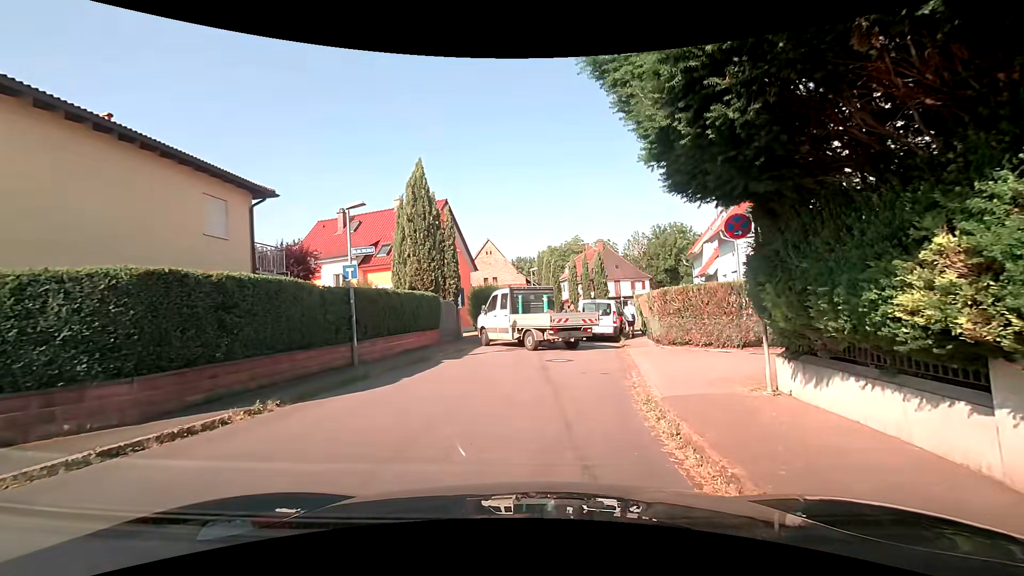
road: residential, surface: asphalt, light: Day
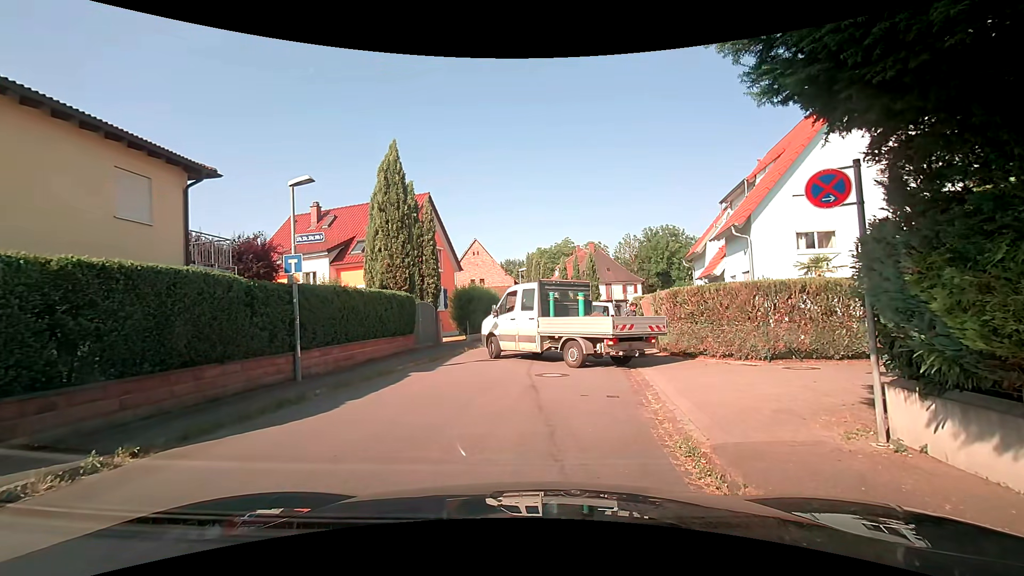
(+0.2, +2.5) m; +4°
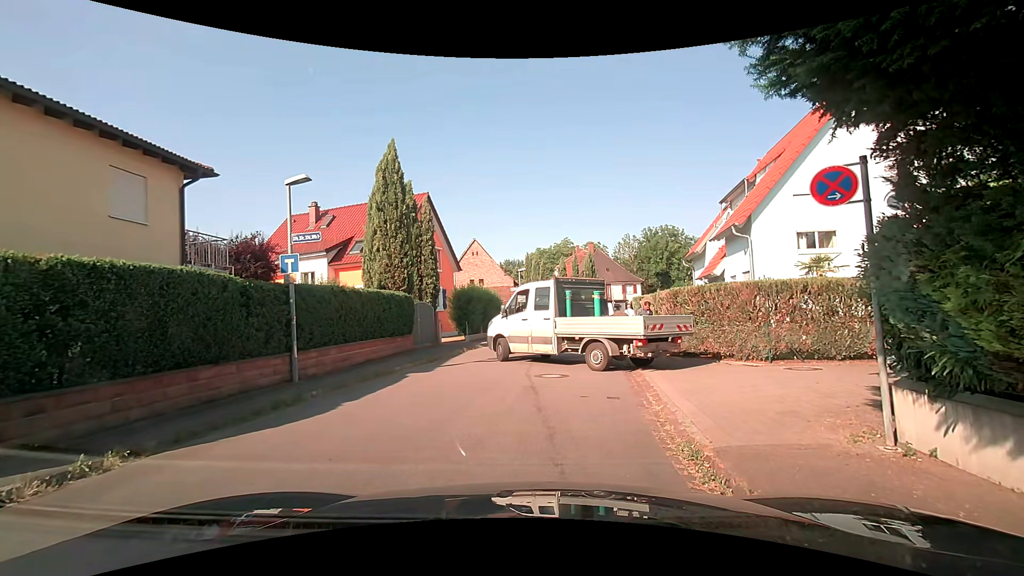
(0.0, +0.1) m; 0°
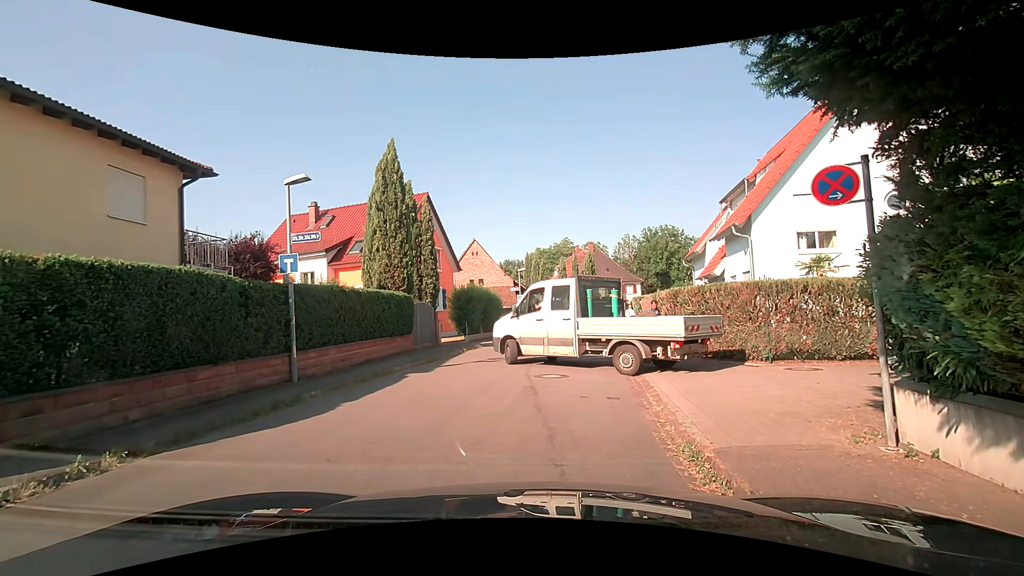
(0.0, +0.1) m; 0°
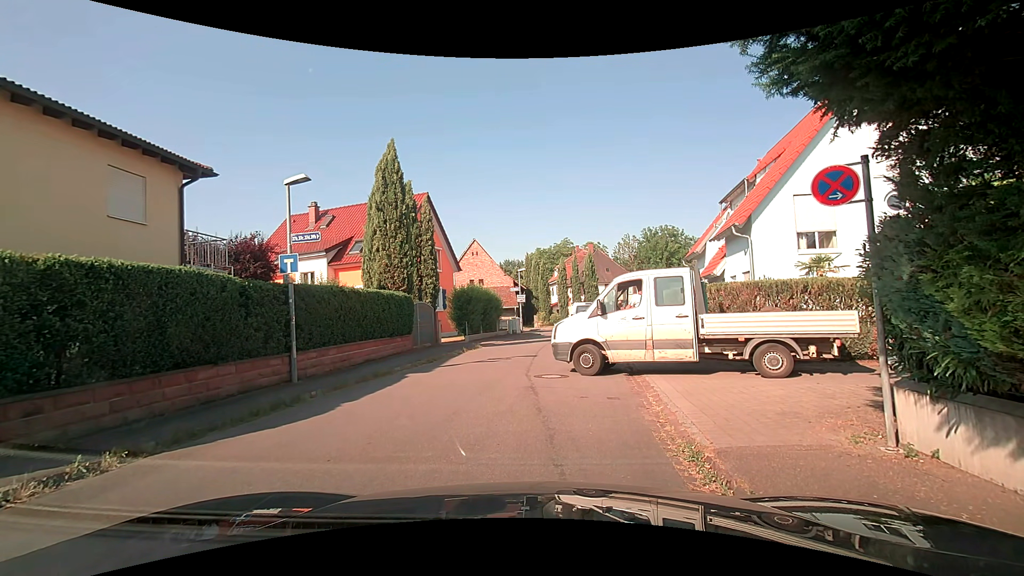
(0.0, +0.1) m; 0°
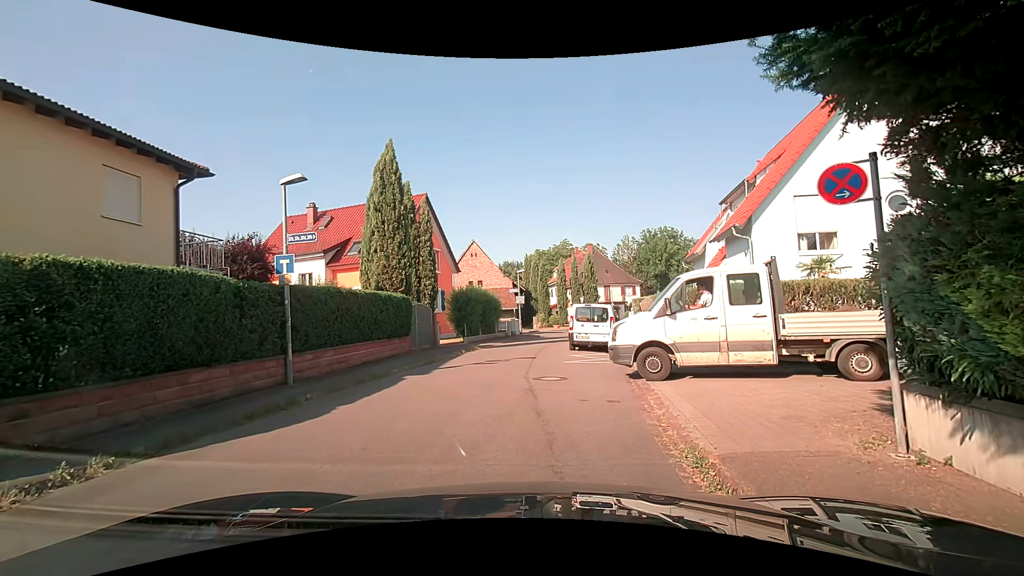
(0.0, +0.1) m; 0°
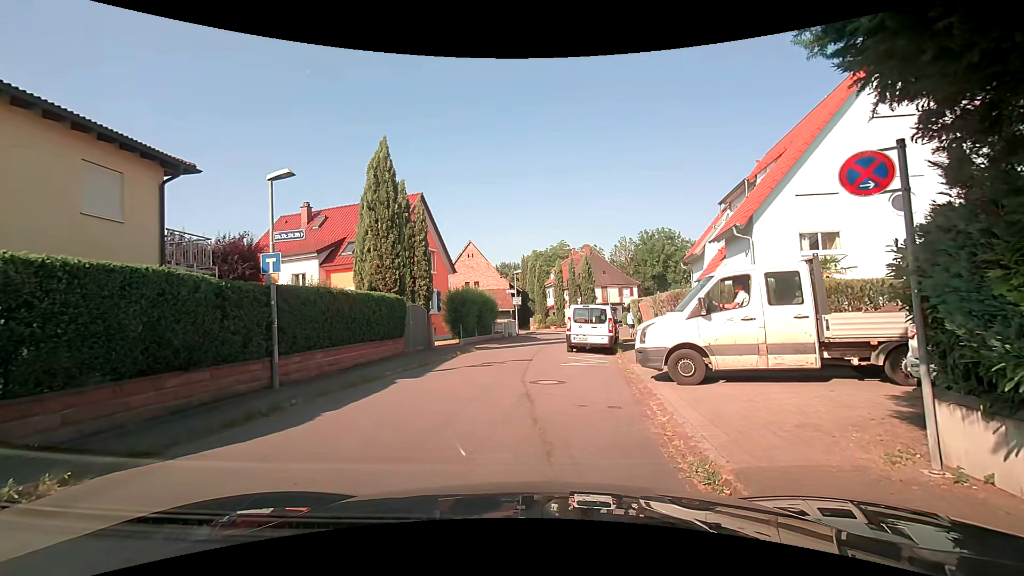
(0.0, +0.5) m; 0°
